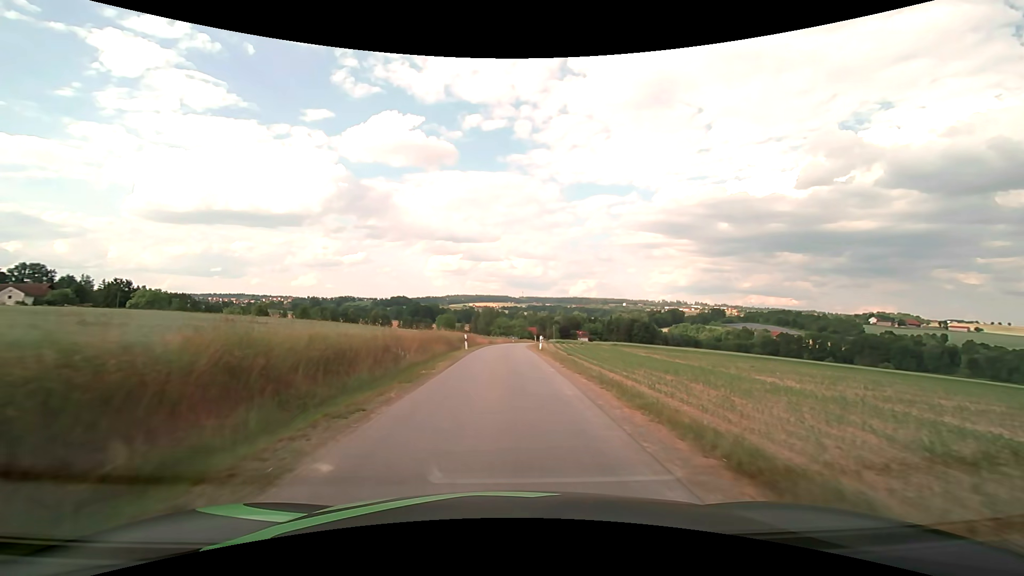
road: unclassified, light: Day
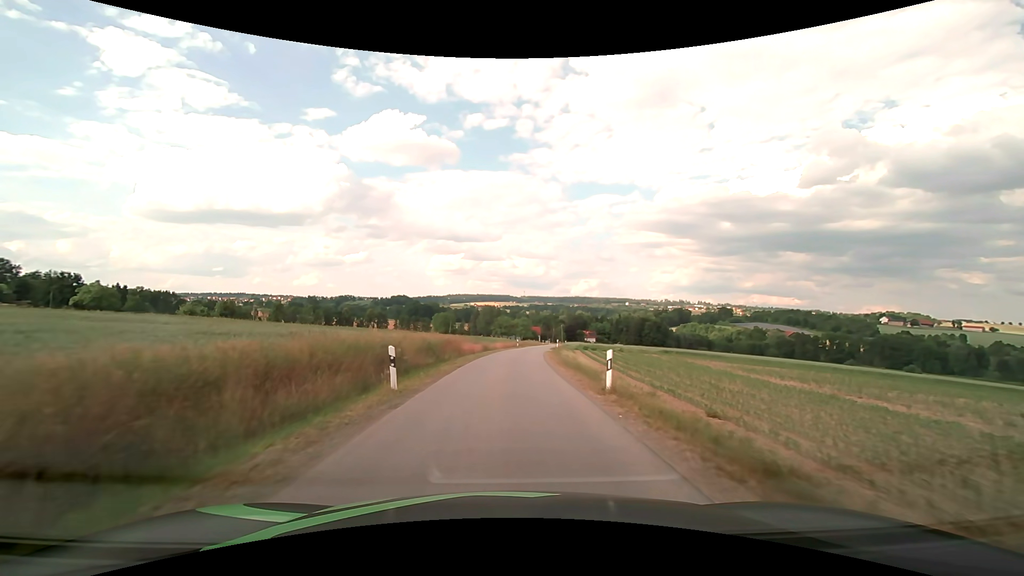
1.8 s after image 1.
(-0.1, +21.6) m; 0°
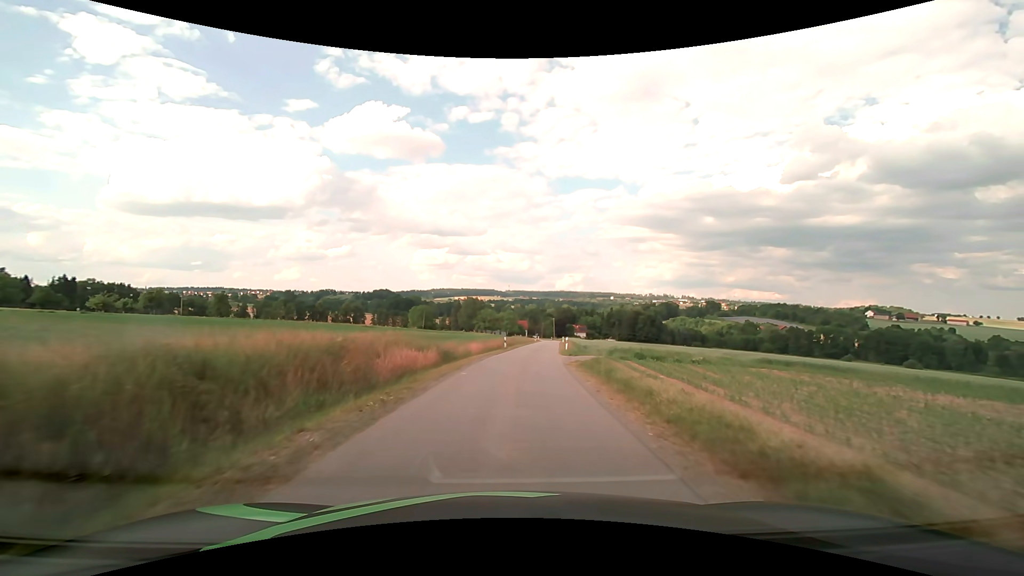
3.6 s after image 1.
(+0.2, +21.8) m; +2°
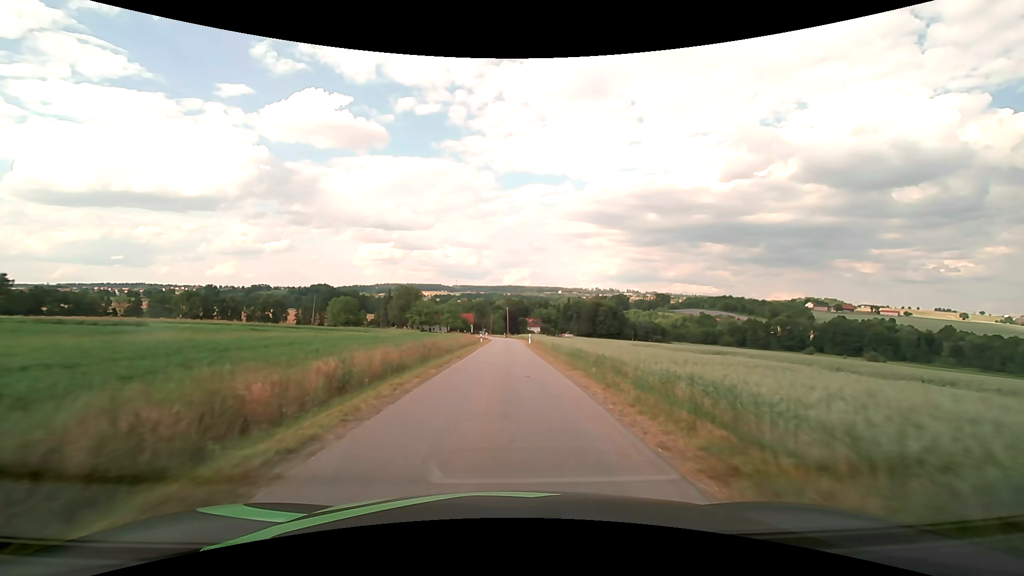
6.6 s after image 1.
(+2.3, +38.7) m; +6°
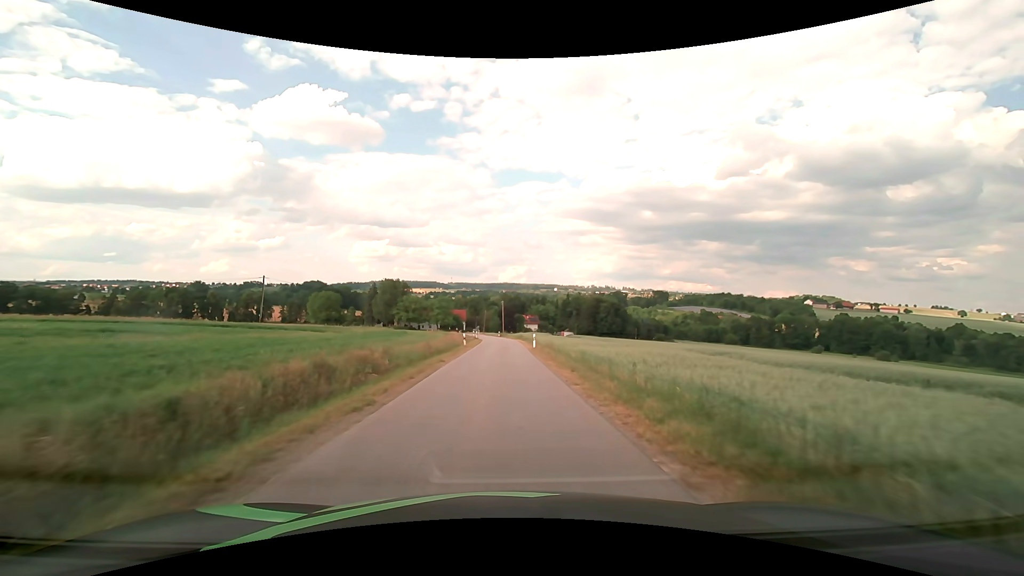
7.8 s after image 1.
(+0.1, +15.5) m; +1°
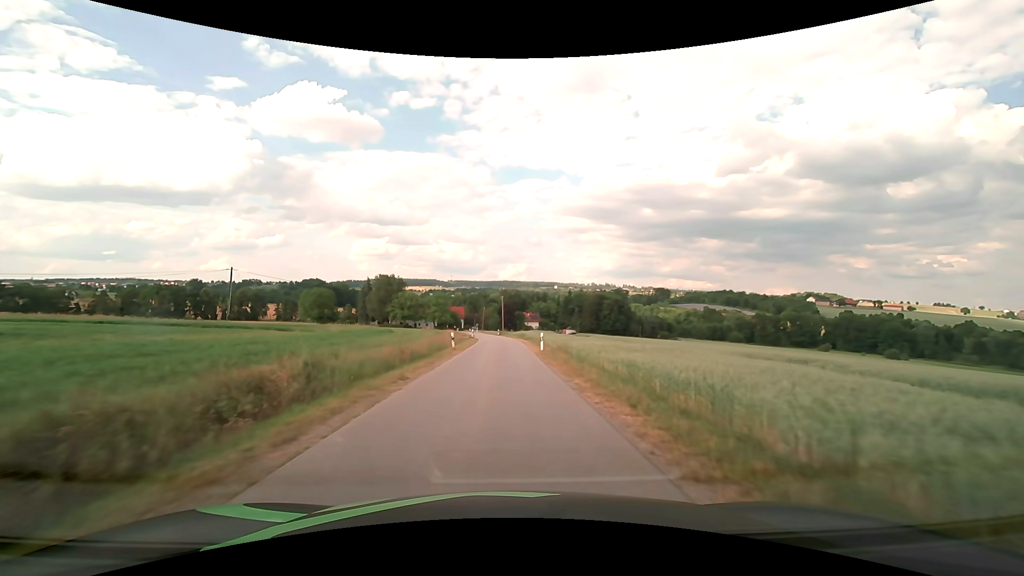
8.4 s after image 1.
(0.0, +7.7) m; 0°
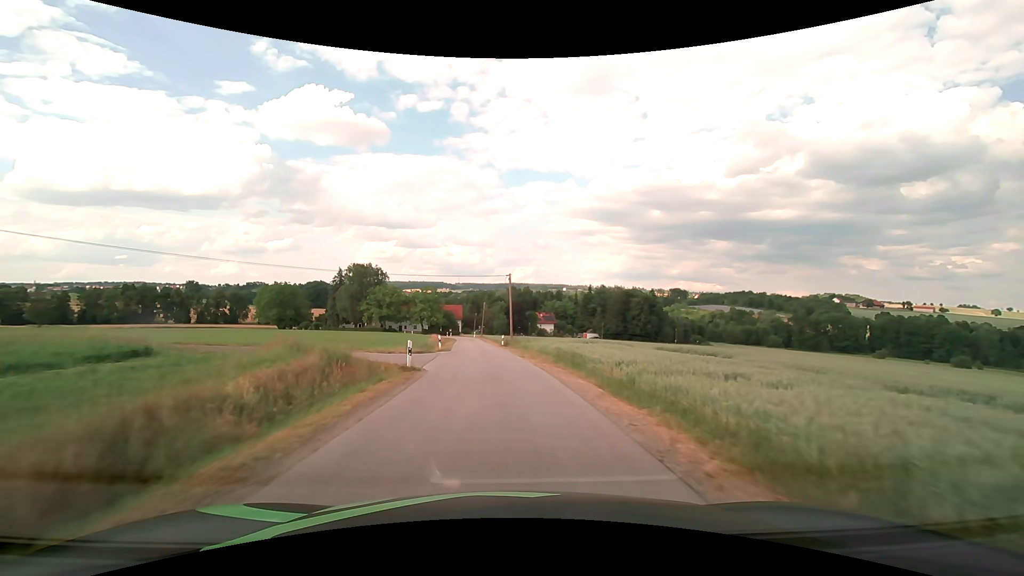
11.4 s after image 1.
(-0.2, +37.7) m; -1°
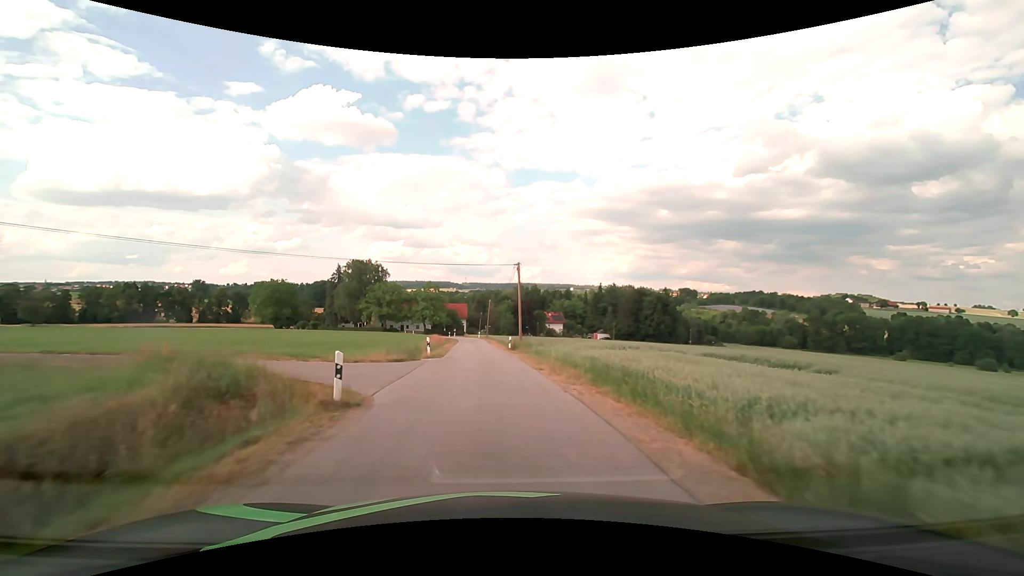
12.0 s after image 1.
(-0.1, +7.4) m; -1°
(0, +10) (-1, +20) (-1, +30) (-2, +40) (-3, +50) (-4, +60) (-5, +70) (-6, +80) (-9, +89) (-11, +99) m
